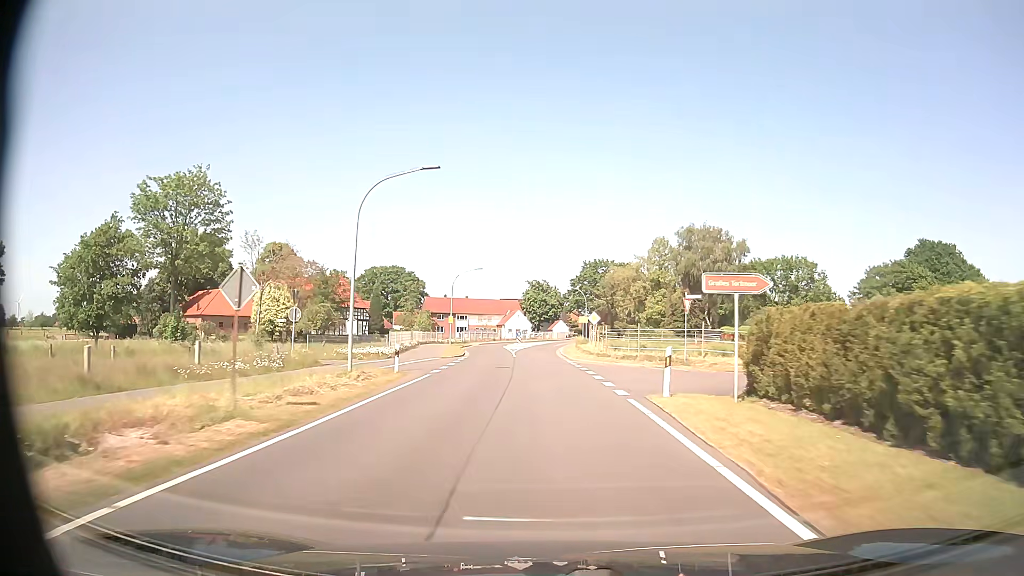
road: secondary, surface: paved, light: Day
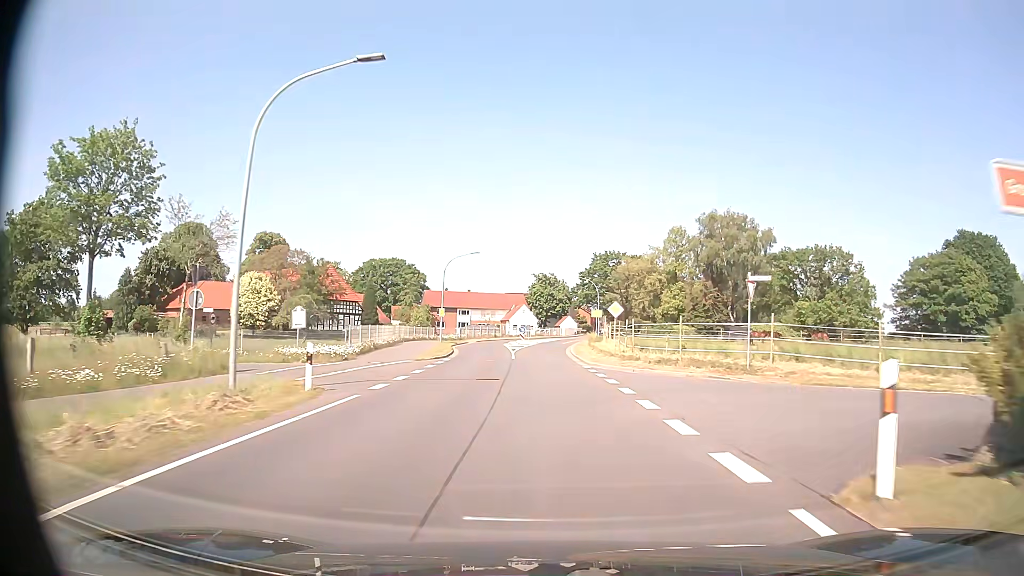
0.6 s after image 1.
(-0.1, +9.7) m; -1°
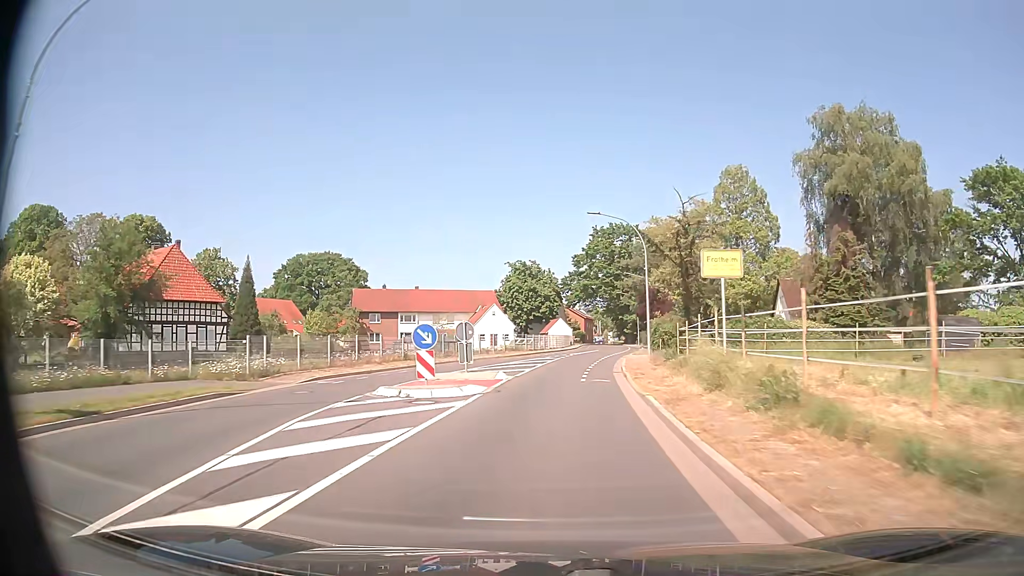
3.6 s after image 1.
(+0.1, +46.9) m; +2°
(0, +10) (0, +20) (+1, +30) (+3, +40) (+4, +50) (+6, +60) (+7, +70) (+8, +79) (+9, +89) (+9, +99) m
